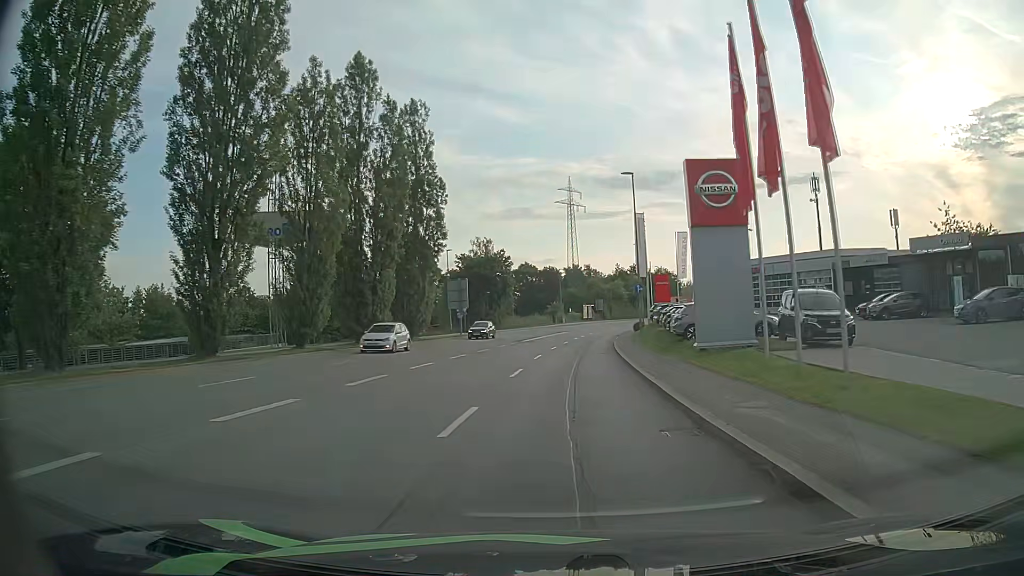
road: tertiary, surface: asphalt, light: Day
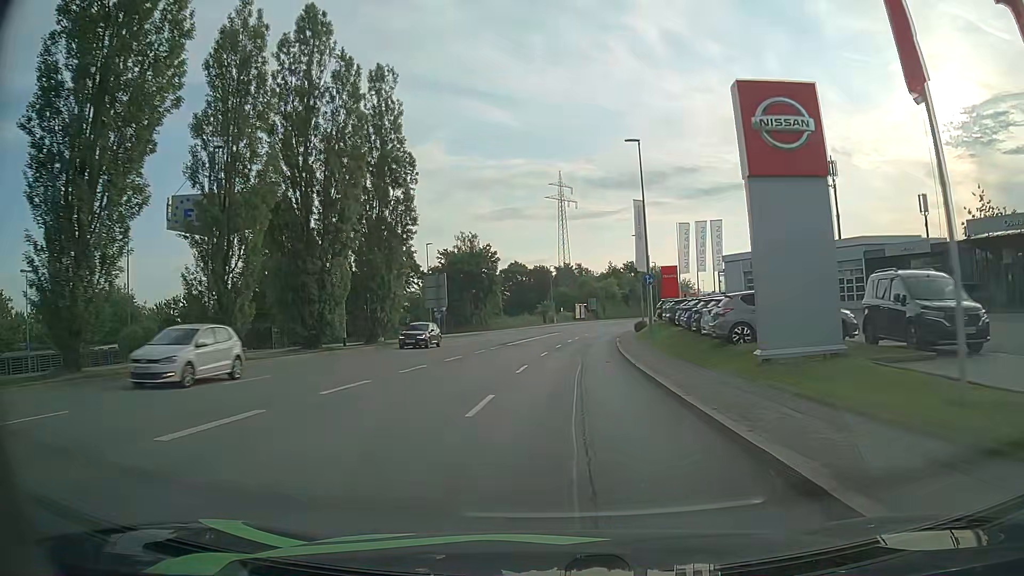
(0.0, +7.6) m; +1°
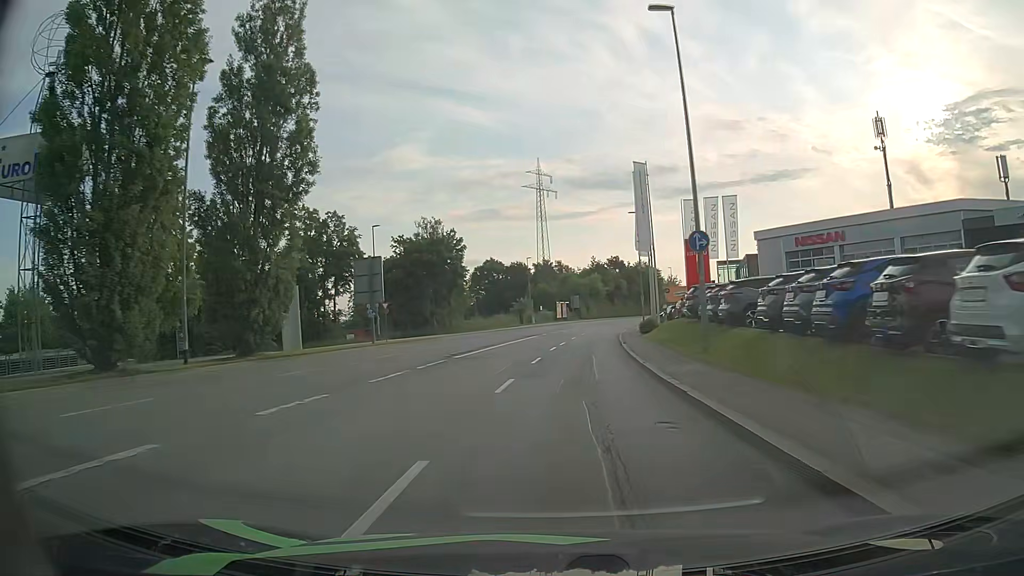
(+0.2, +15.3) m; +2°
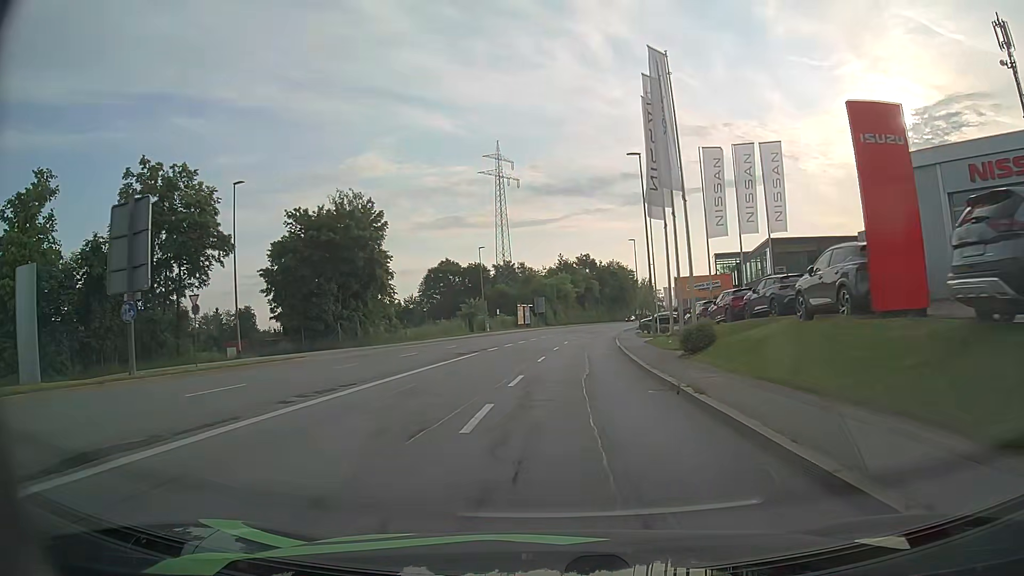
(+0.5, +22.5) m; +2°
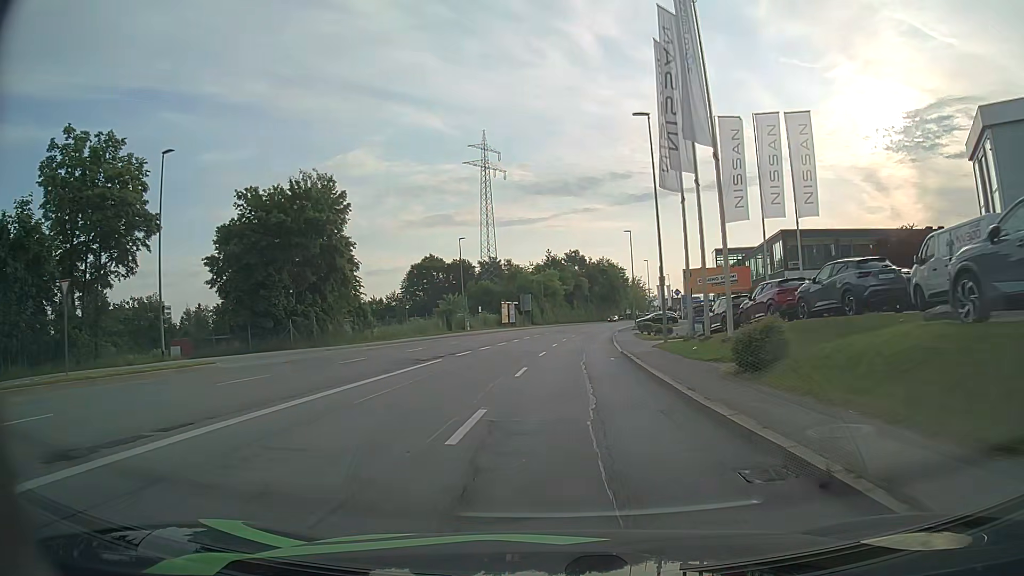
(+0.1, +7.3) m; +2°
